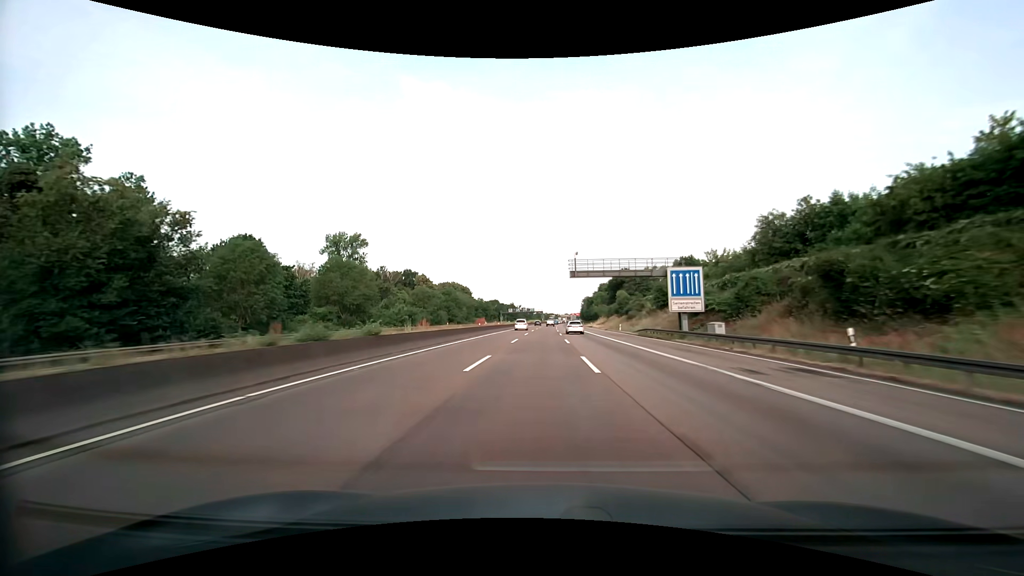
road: motorway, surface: asphalt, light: Day
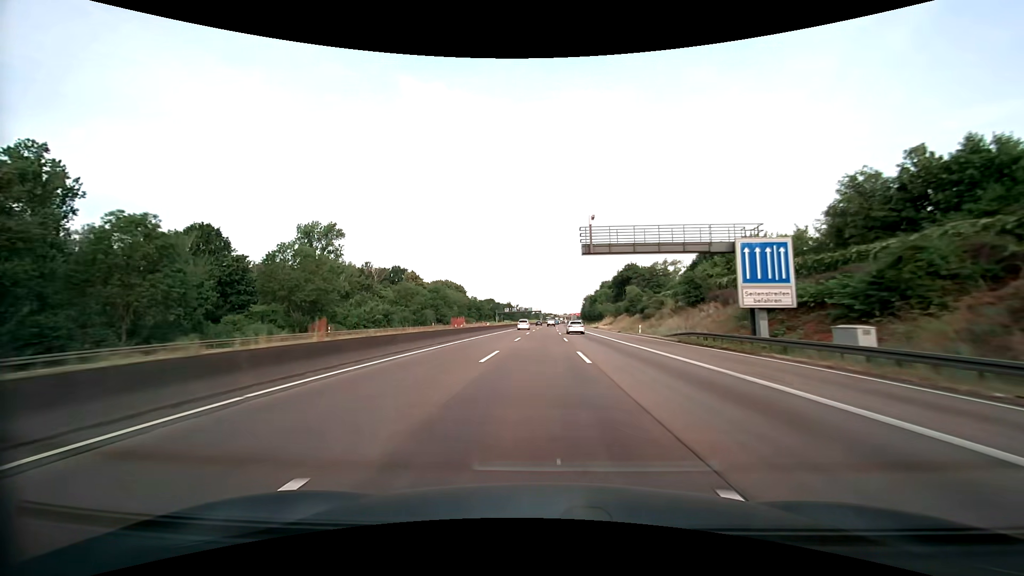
(0.0, +15.0) m; 0°
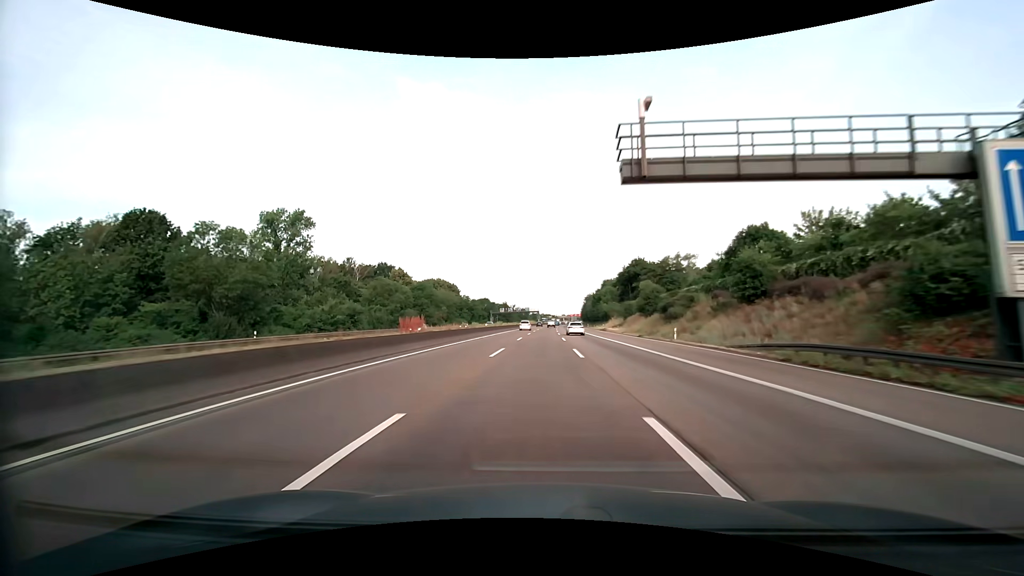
(+0.1, +15.0) m; 0°
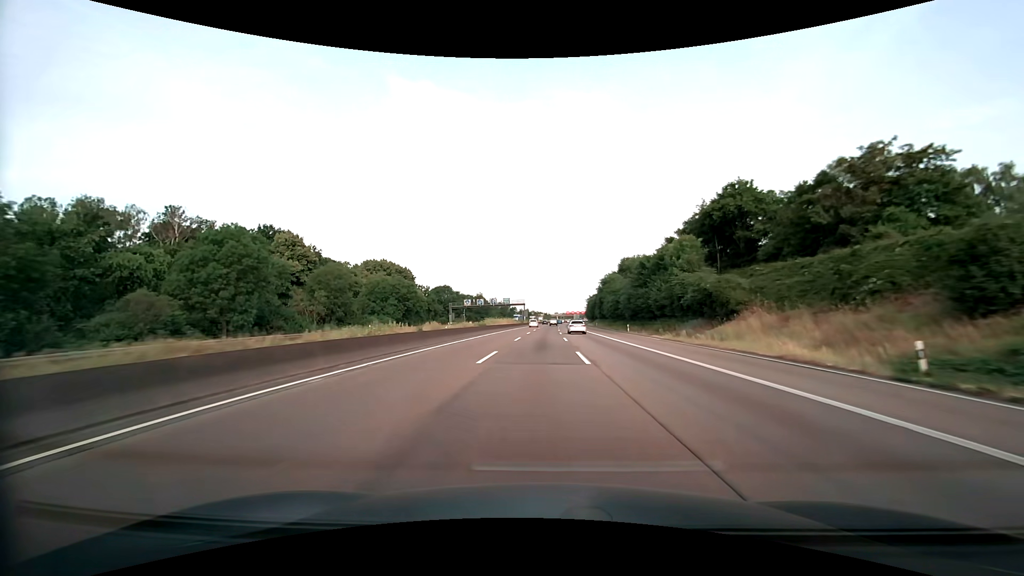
(+0.6, +75.5) m; +1°
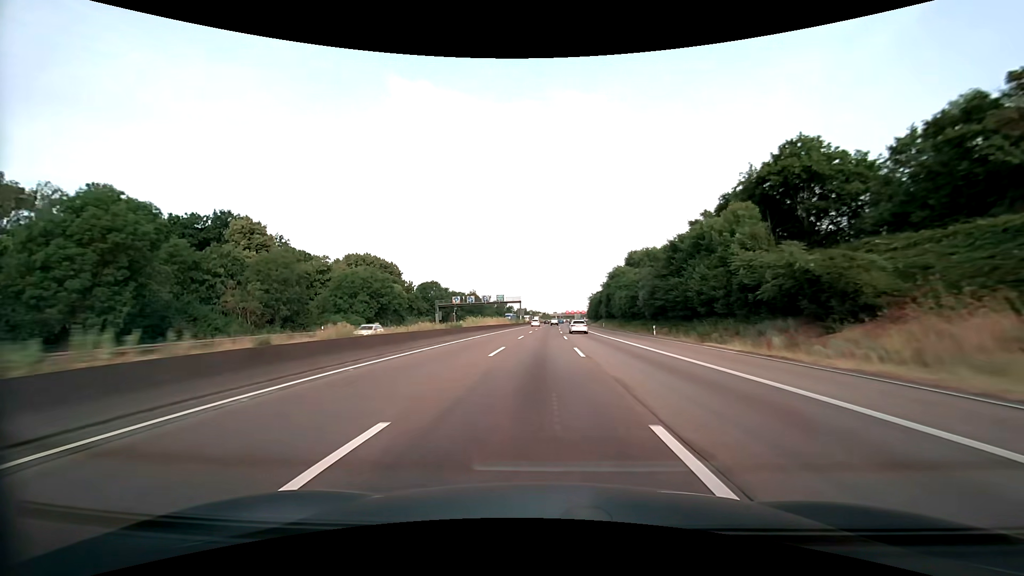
(0.0, +15.2) m; 0°
(0, +10) (0, +20) (0, +30) (0, +40) (0, +50) (+1, +60) (+1, +70) (+1, +80) (+1, +90) (+2, +100) m
